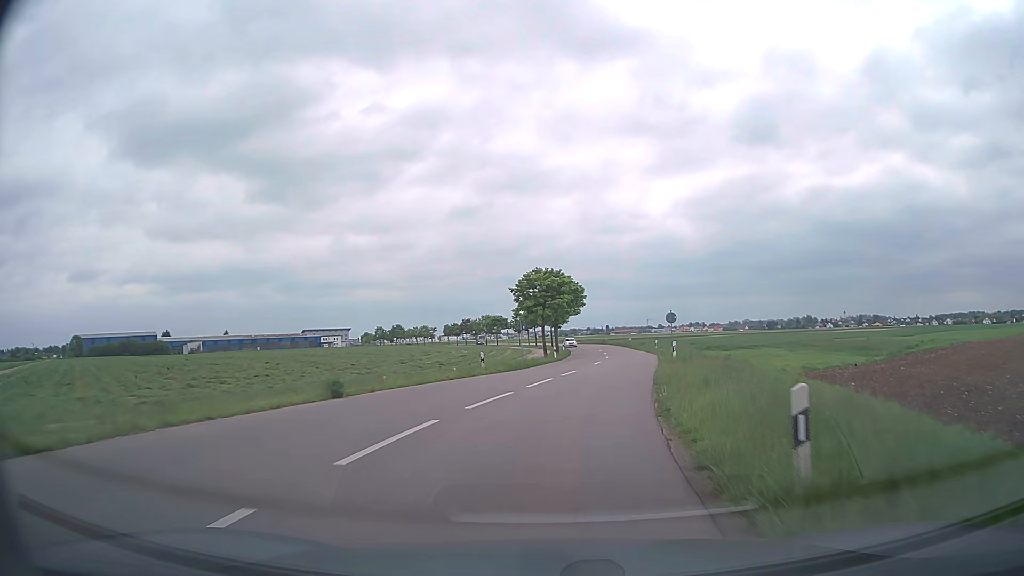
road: tertiary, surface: asphalt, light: Day
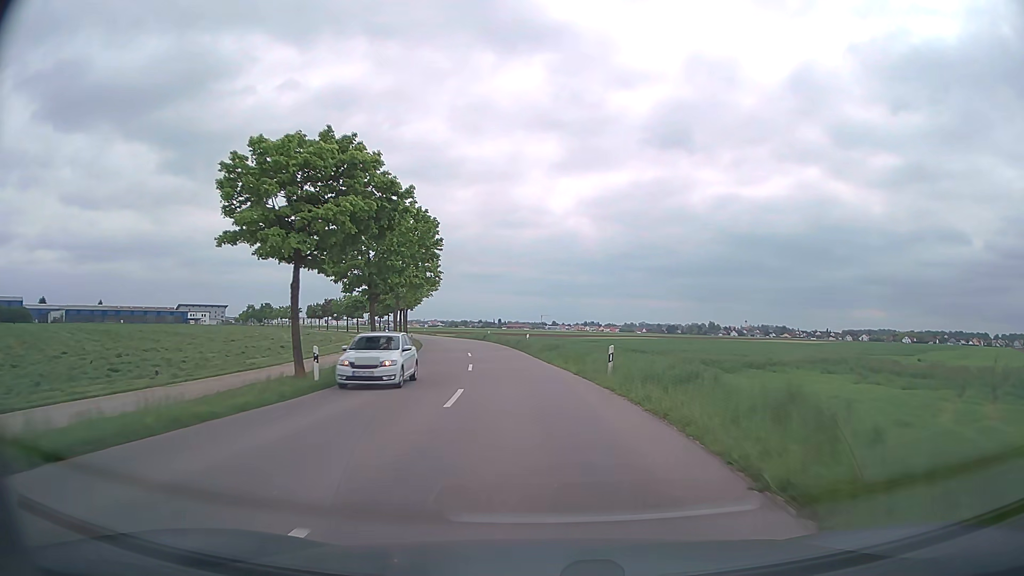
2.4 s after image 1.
(+4.1, +36.0) m; +9°
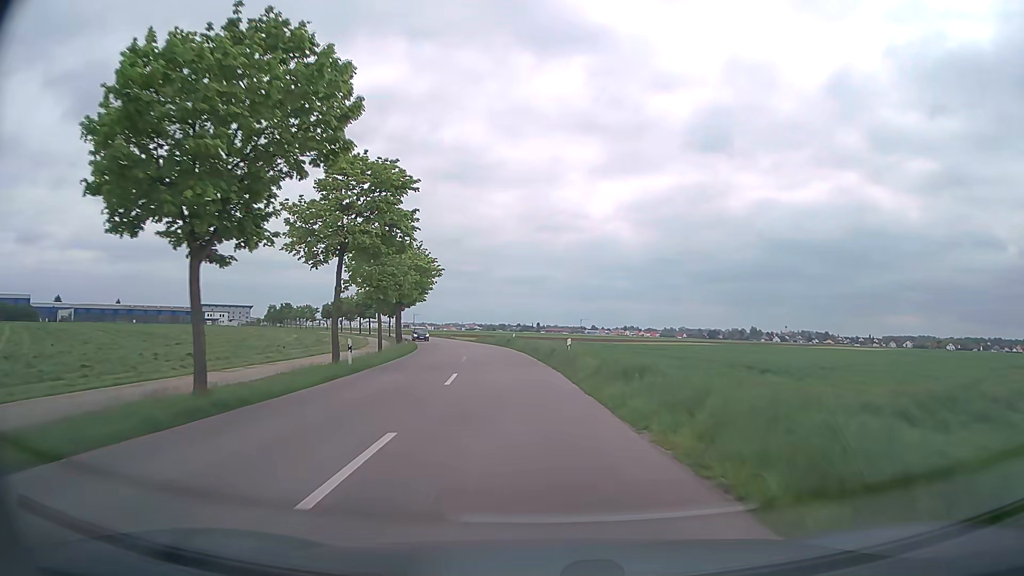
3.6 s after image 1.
(-0.4, +19.7) m; -3°
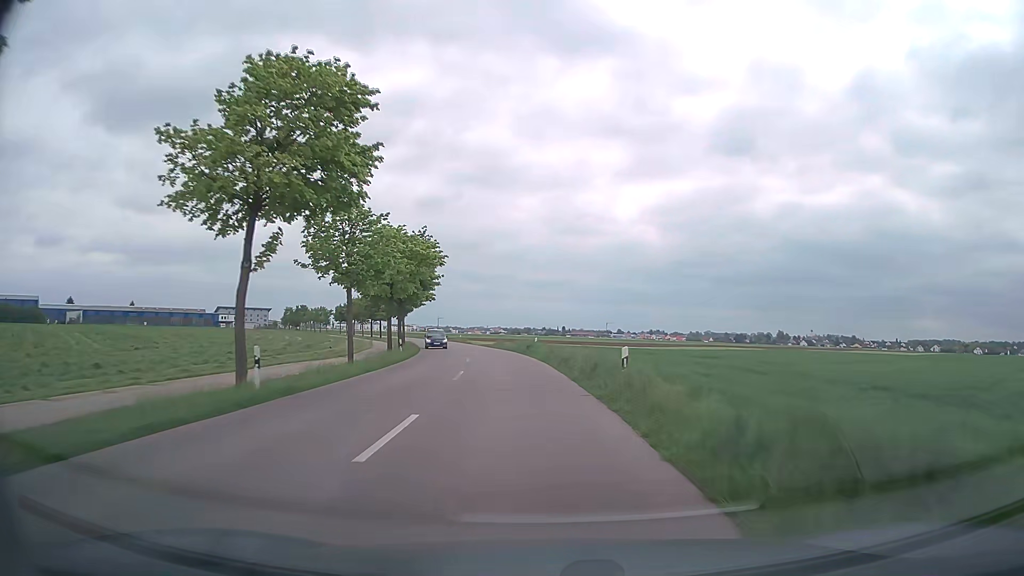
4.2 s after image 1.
(-0.3, +10.2) m; -2°
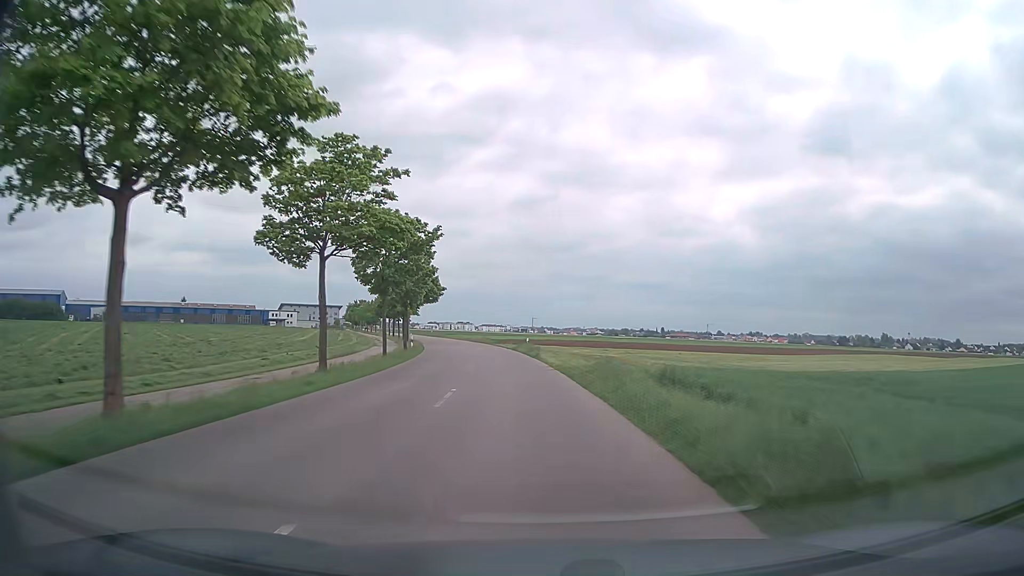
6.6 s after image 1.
(-3.0, +42.6) m; -8°
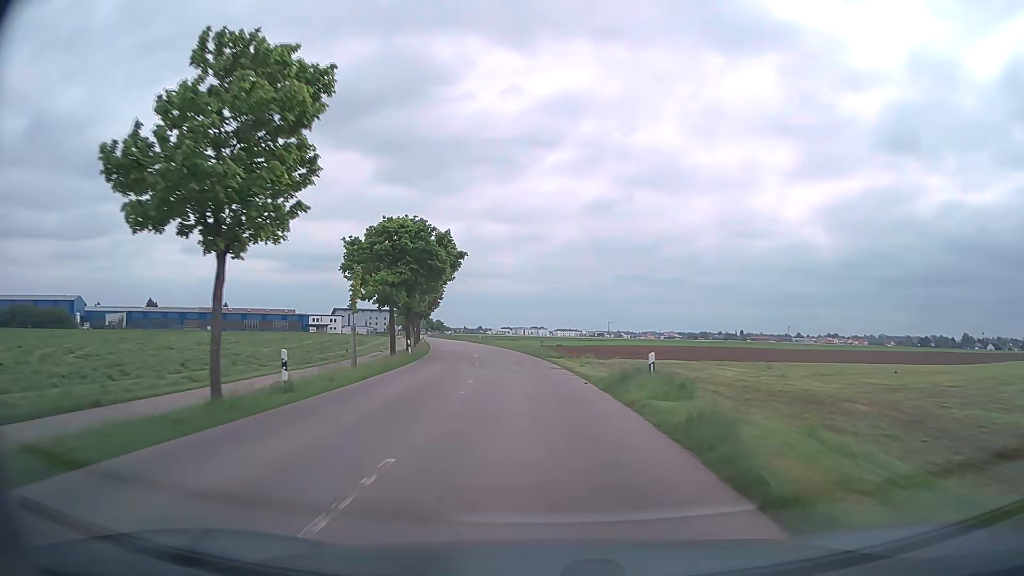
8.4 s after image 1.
(-1.7, +33.6) m; -6°
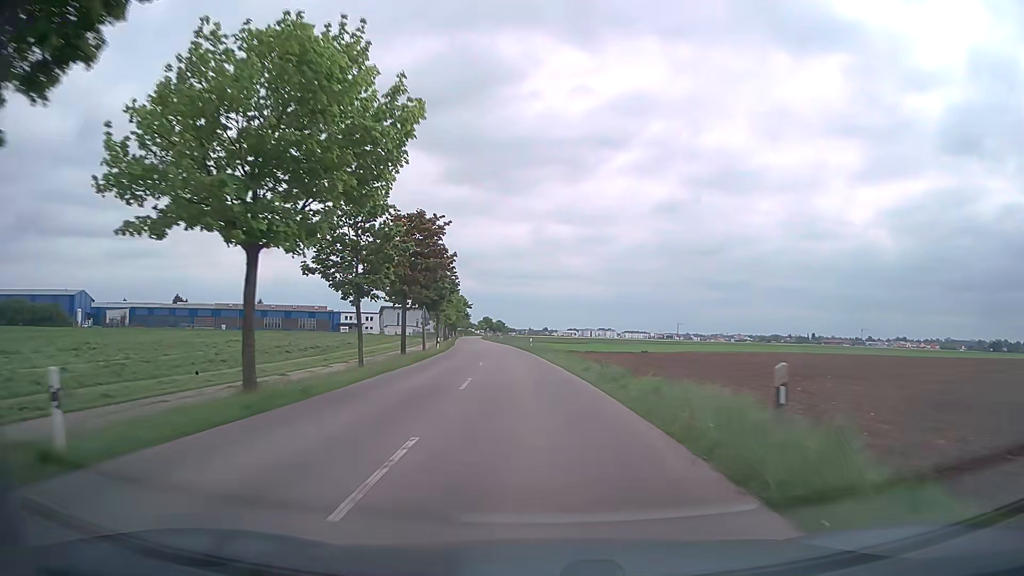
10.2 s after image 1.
(-1.8, +34.7) m; -5°
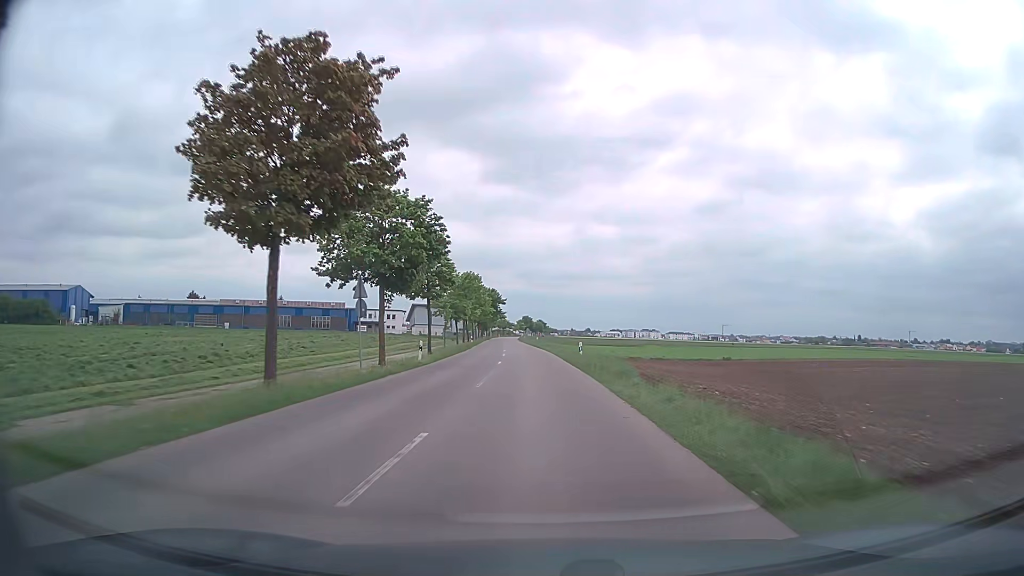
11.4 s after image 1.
(-0.8, +23.8) m; -4°
(0, +10) (0, +20) (-1, +30) (-1, +40) (-1, +50) (-2, +60) (-2, +70) (-3, +80) (-4, +90) (-4, +100) m
